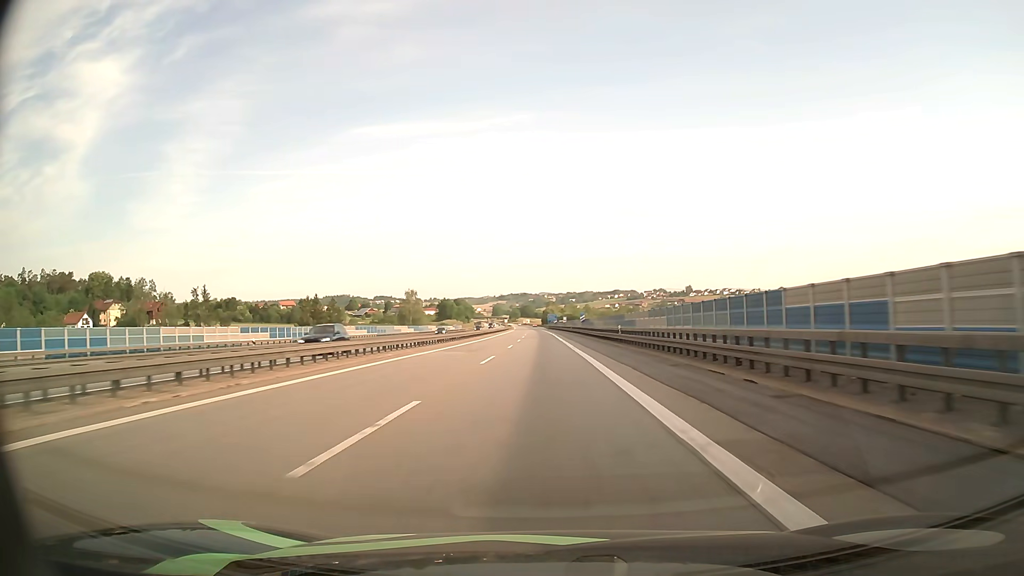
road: motorway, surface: asphalt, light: Day
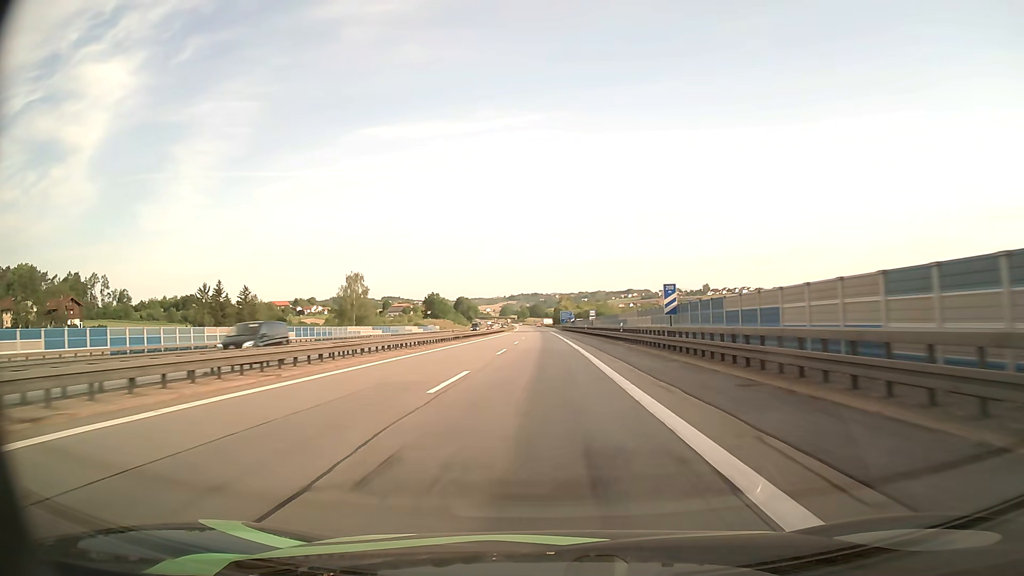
(-0.5, +65.0) m; -1°
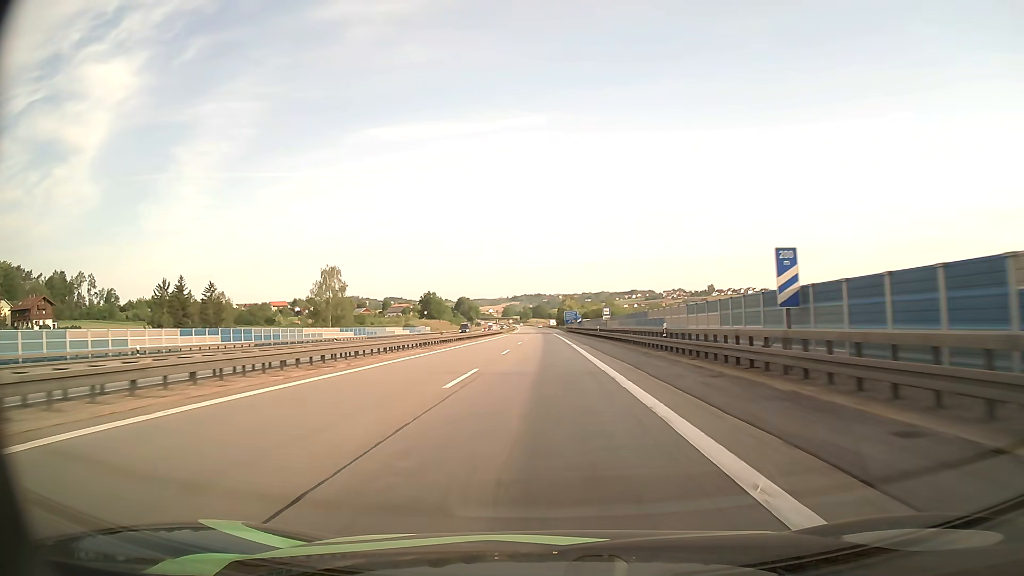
(0.0, +16.1) m; 0°
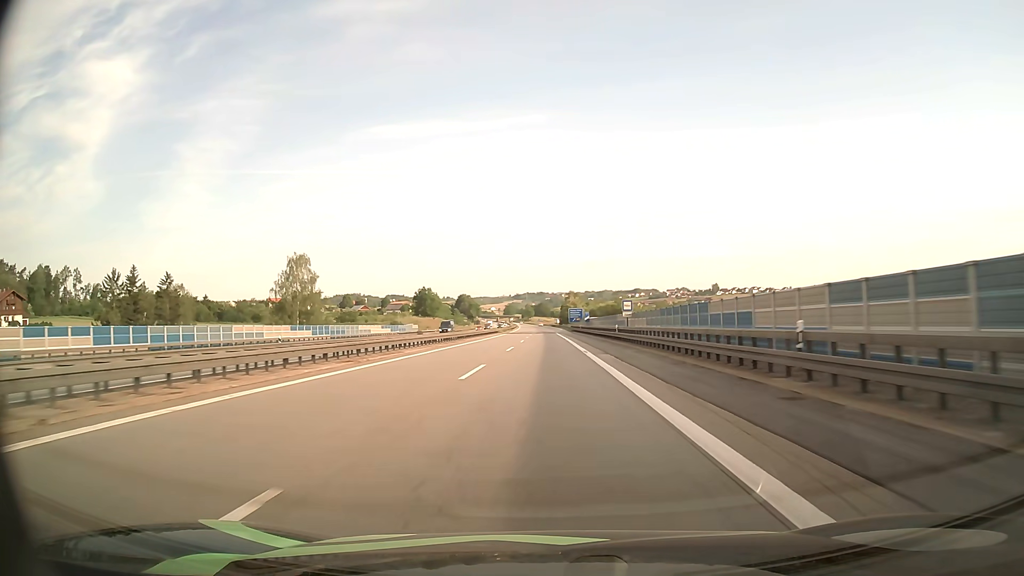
(0.0, +16.1) m; 0°
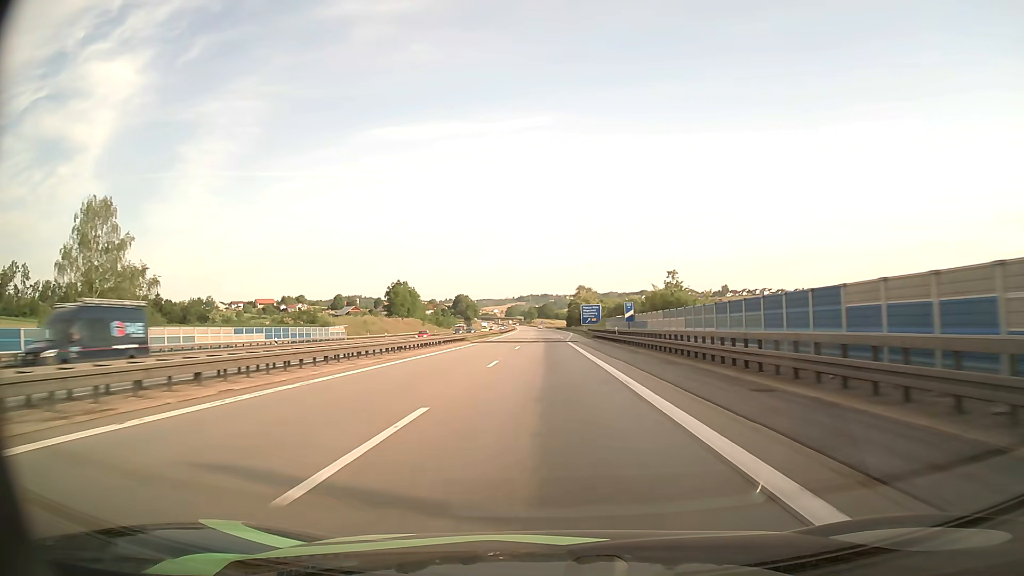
(-0.1, +48.4) m; 0°
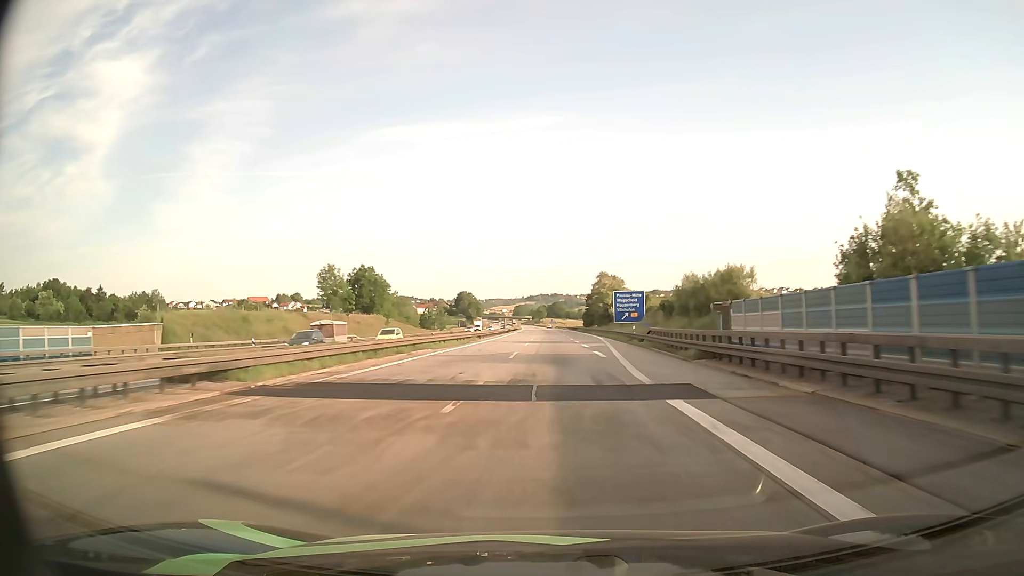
(-0.3, +49.0) m; -1°
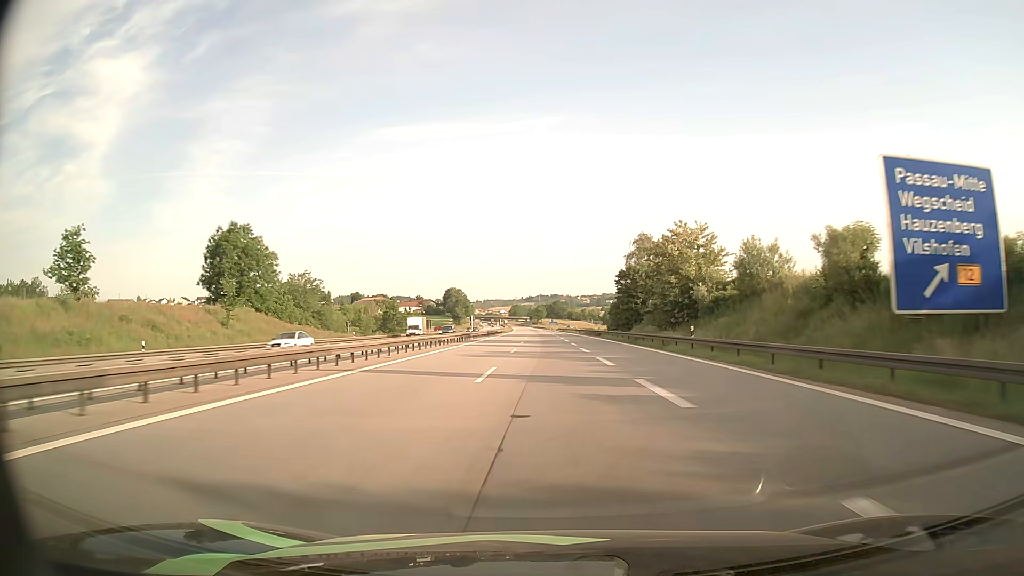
(-0.2, +66.1) m; 0°
